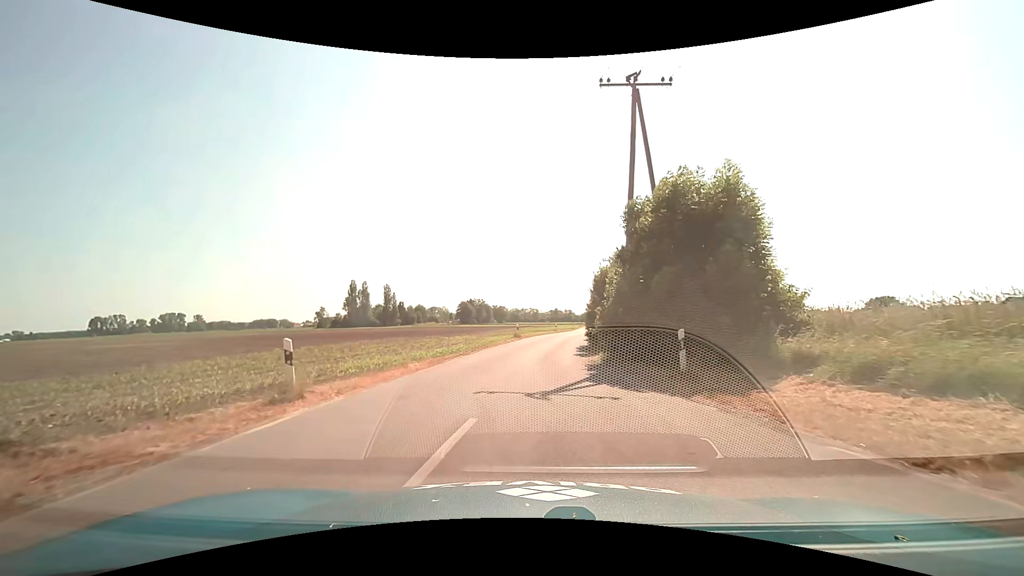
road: unclassified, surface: asphalt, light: Day
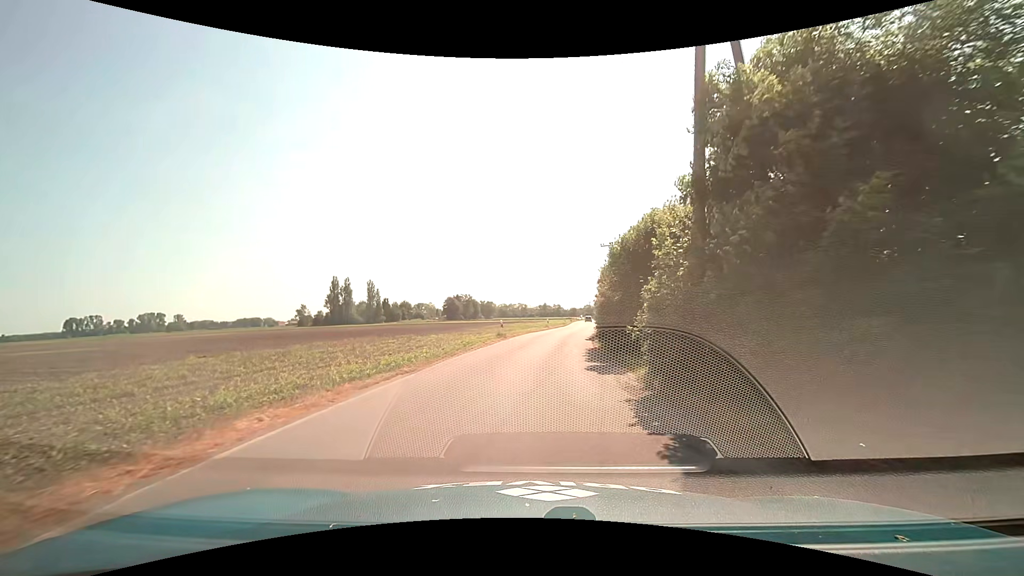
(+0.1, +8.6) m; +2°
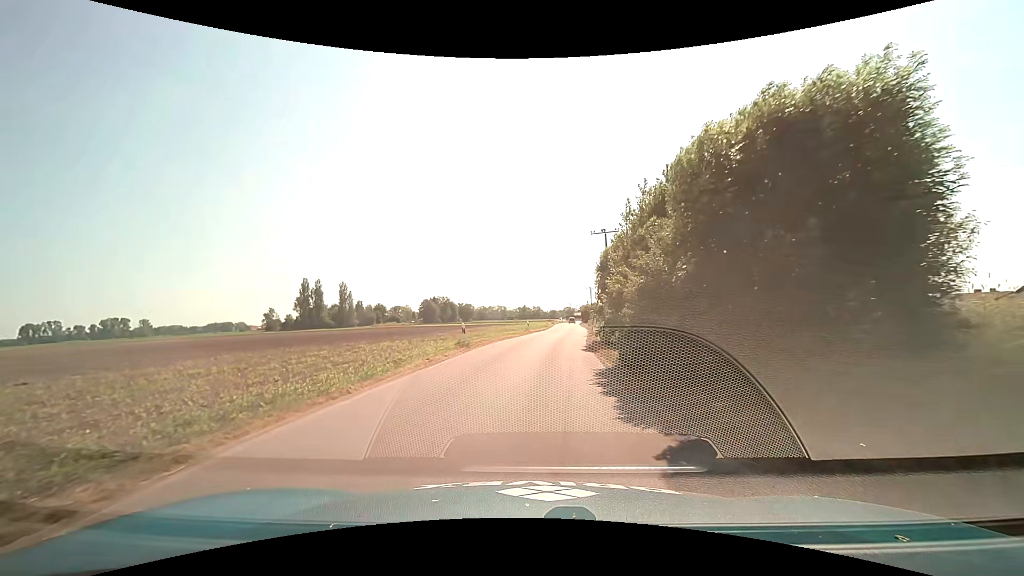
(+0.1, +9.5) m; +2°
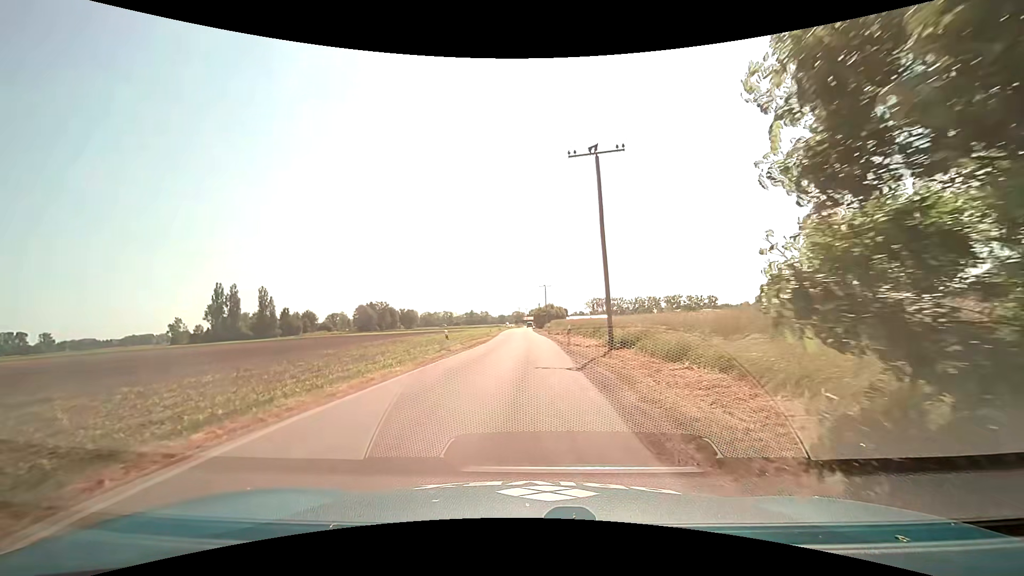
(+1.2, +23.6) m; +5°
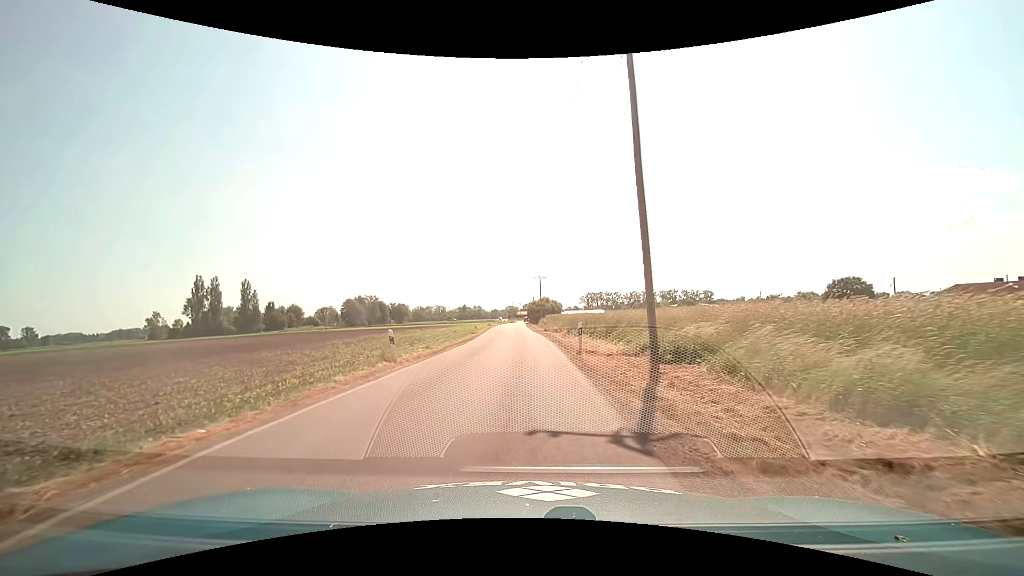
(+0.2, +8.9) m; +2°
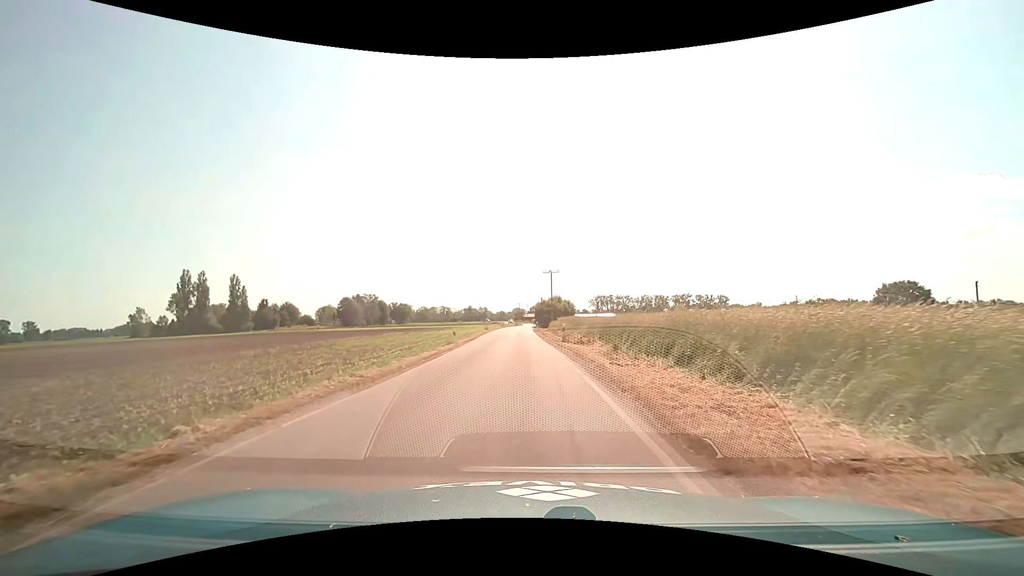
(-0.3, +17.2) m; -1°
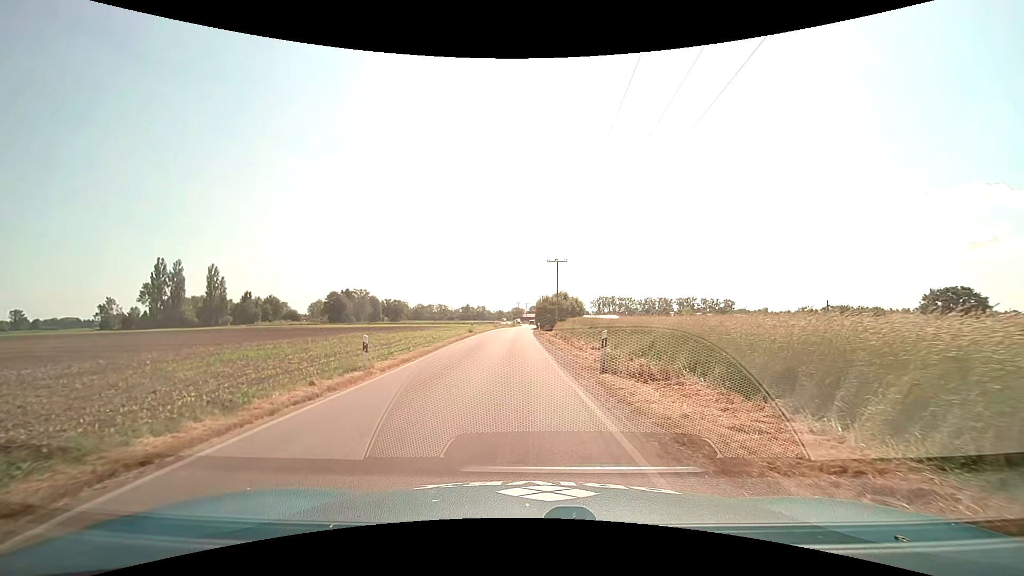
(-0.2, +16.2) m; -1°
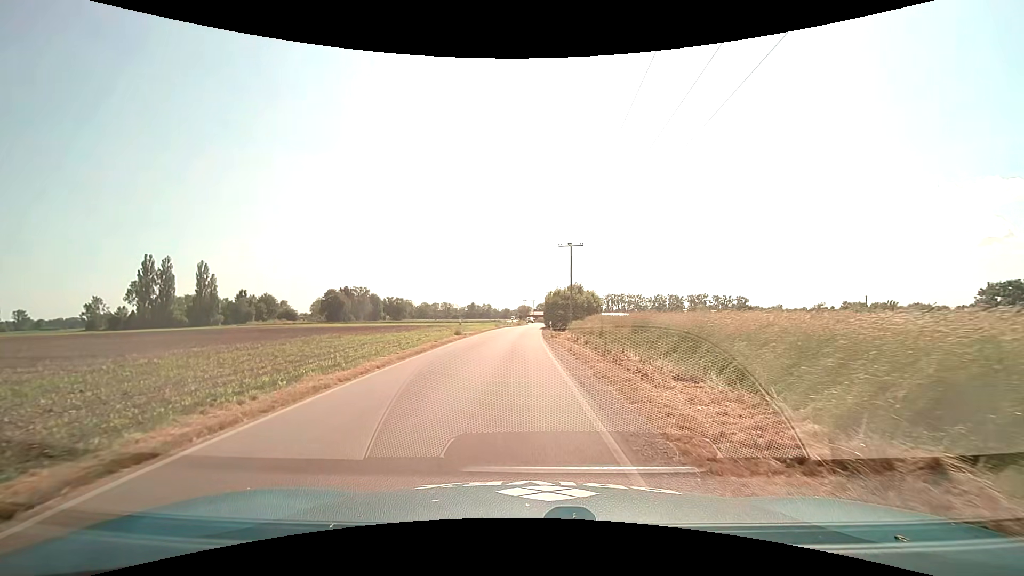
(0.0, +12.2) m; 0°
(0, +10) (0, +20) (-1, +30) (0, +40) (0, +50) (0, +60) (0, +70) (+1, +80) (+2, +90) (+2, +100) m
